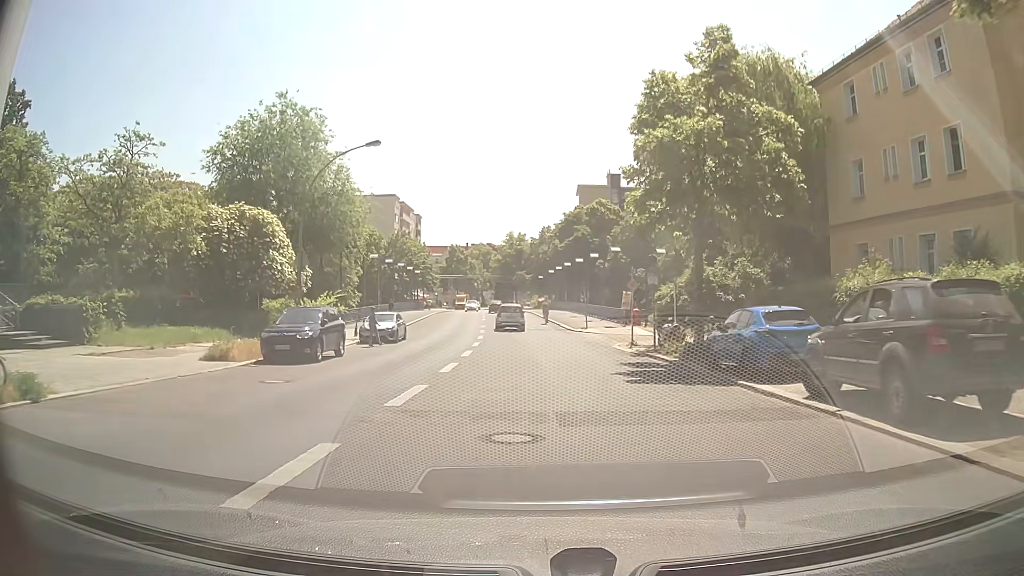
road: secondary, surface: asphalt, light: Day
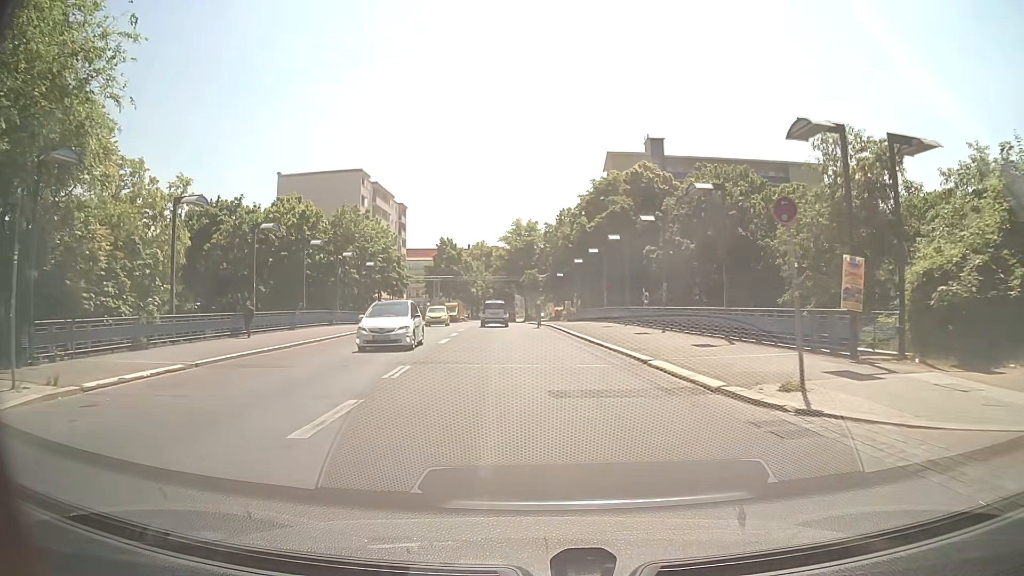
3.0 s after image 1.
(-0.2, +33.4) m; -1°
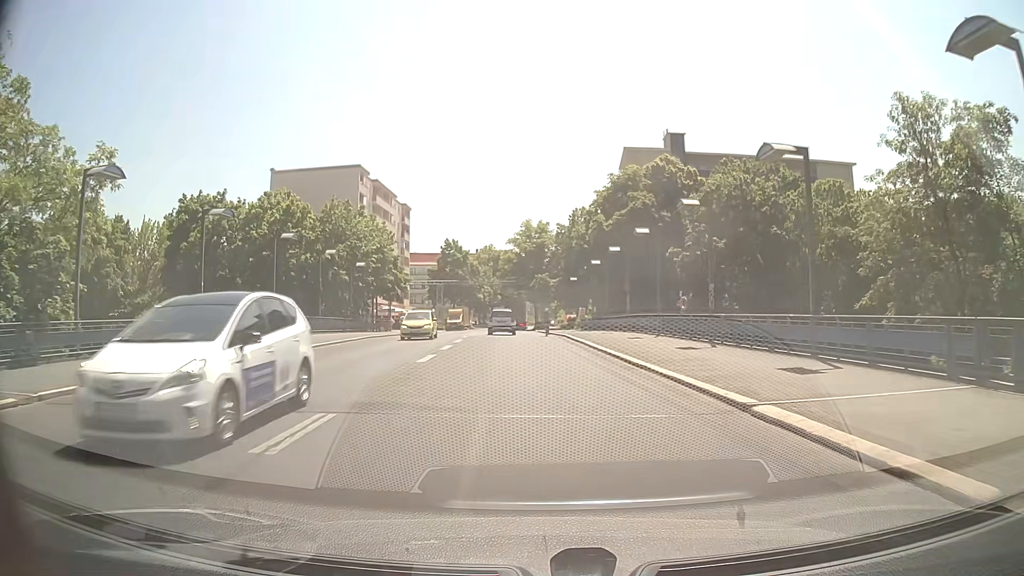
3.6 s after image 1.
(0.0, +6.8) m; -1°
(0, +10) (0, +20) (-1, +30) (-1, +40) (-2, +50) (-3, +60) (-3, +70) (-3, +80) (-4, +90) (-4, +100) m
